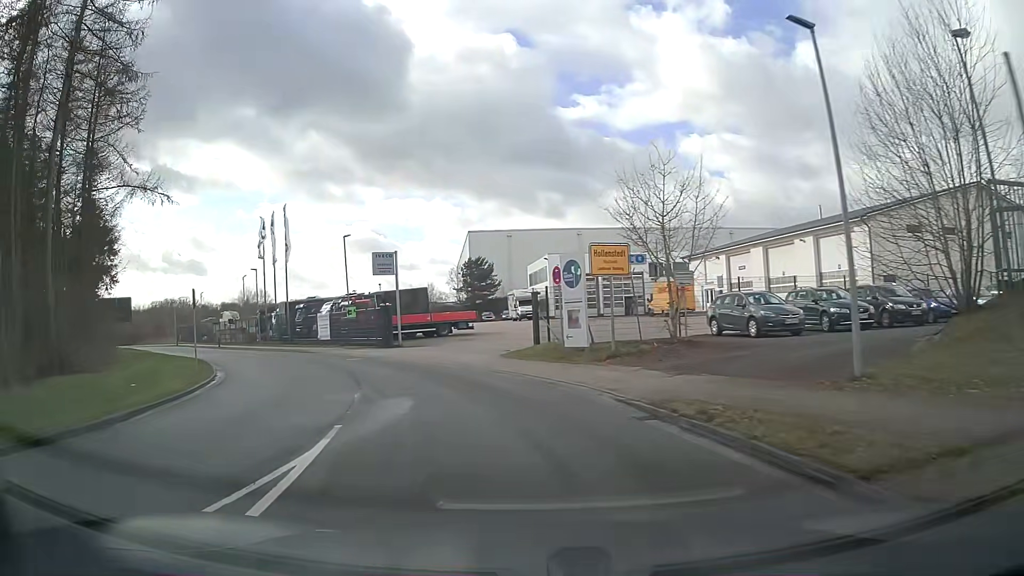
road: unclassified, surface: asphalt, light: Day
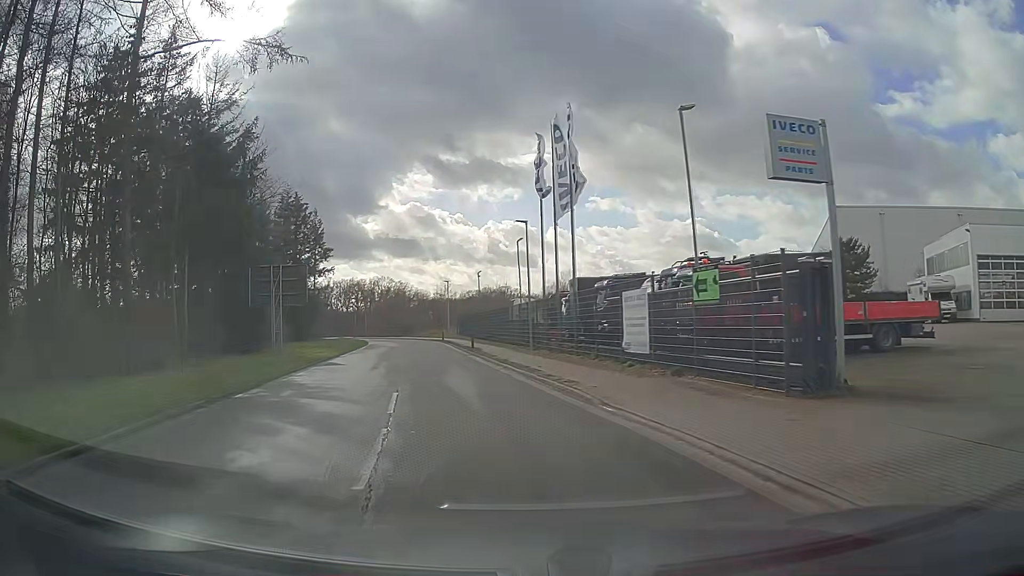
(-6.1, +22.9) m; -30°
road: residential
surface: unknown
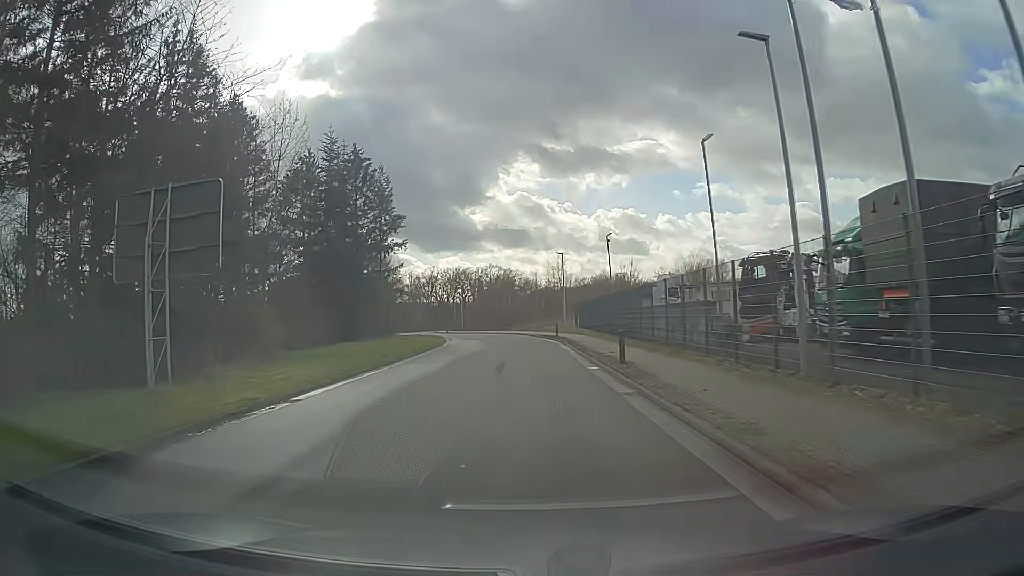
(-2.1, +21.0) m; -9°
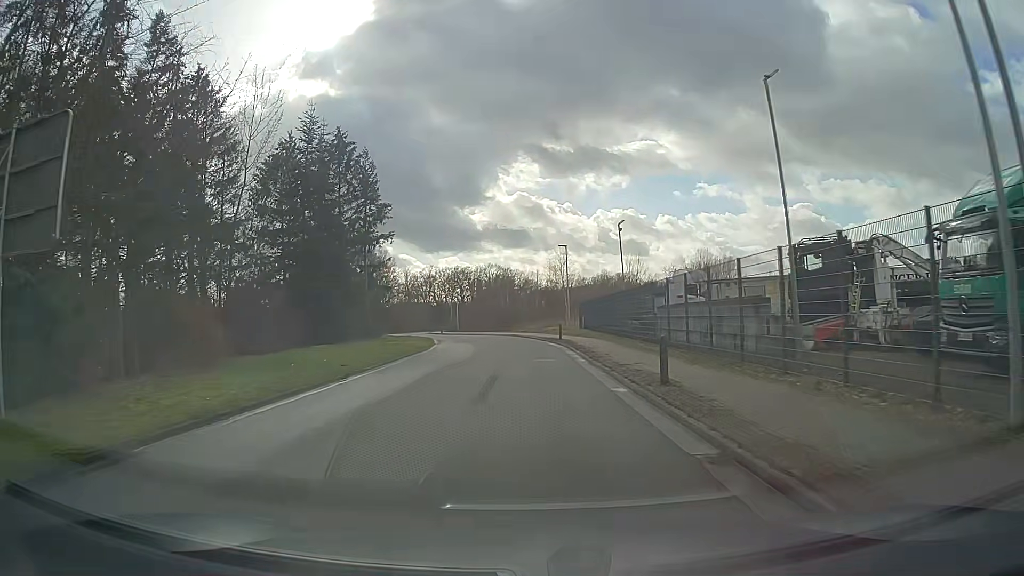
(0.0, +5.7) m; 0°
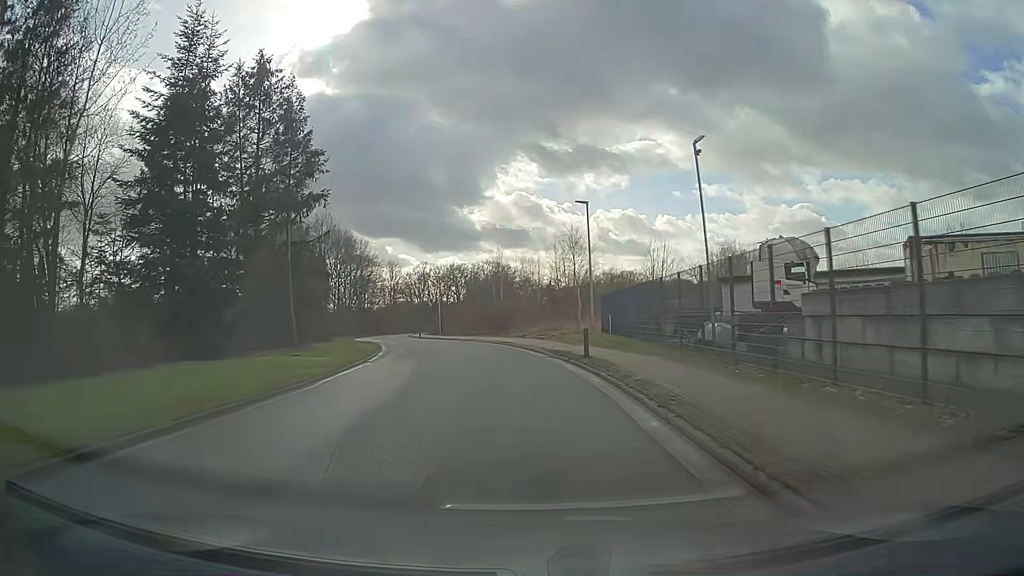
(0.0, +17.8) m; 0°
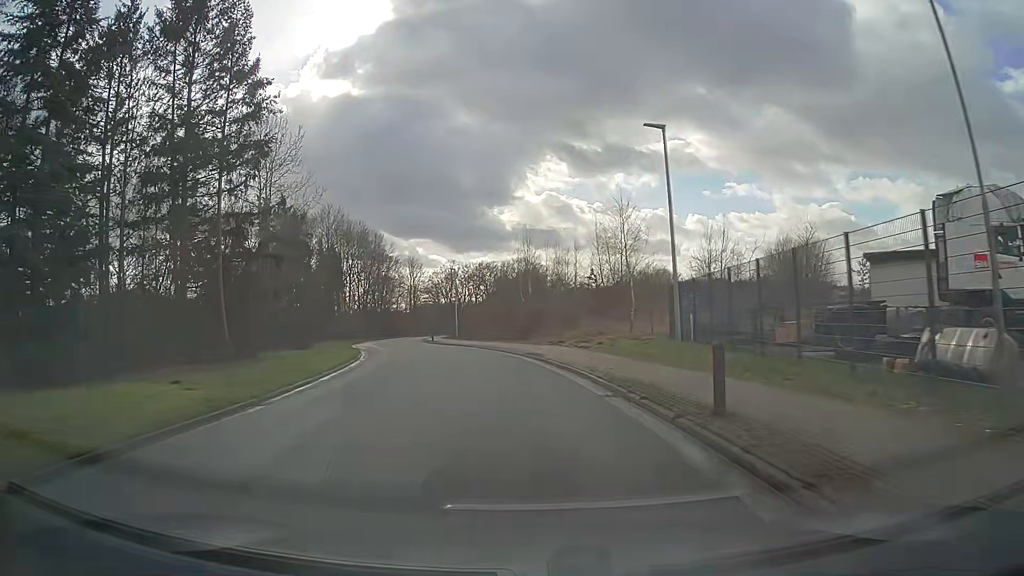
(-0.2, +12.0) m; -2°
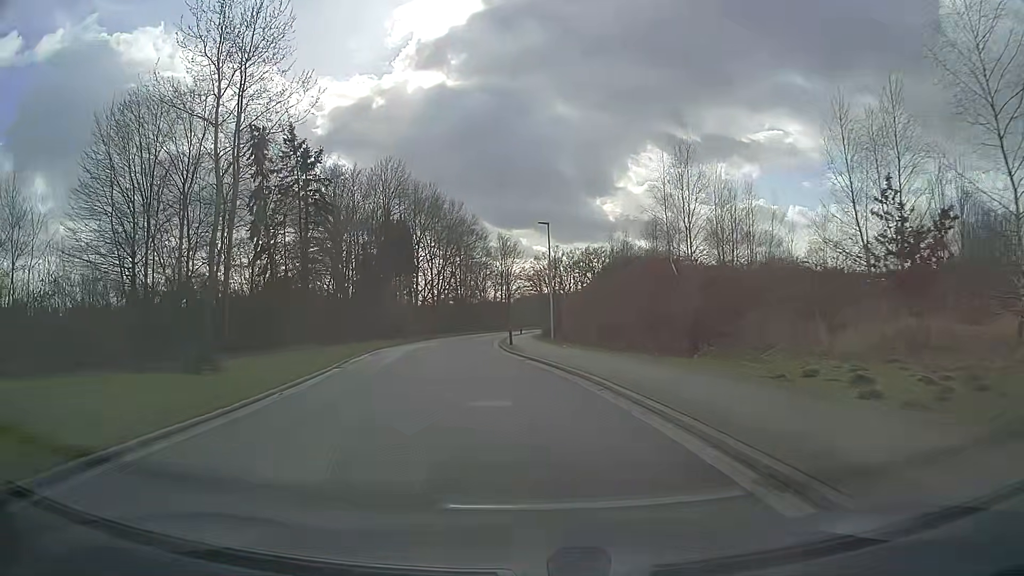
(-1.9, +24.4) m; -8°
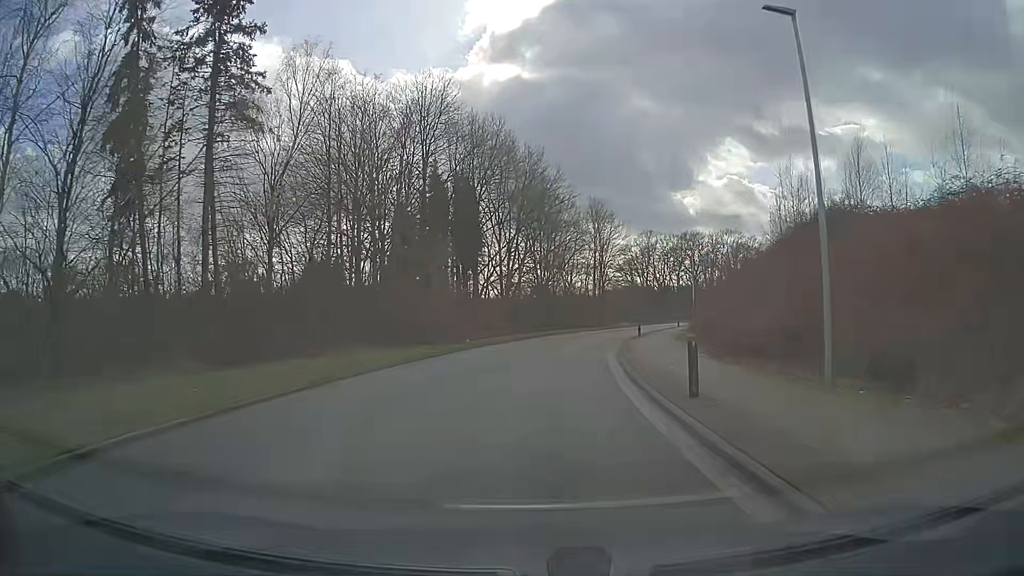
(-2.3, +25.0) m; -8°
(0, +10) (+1, +20) (+2, +30) (+4, +40) (+6, +49) (+9, +59) (+12, +69) (+15, +78) (+18, +88) (+22, +97) m
